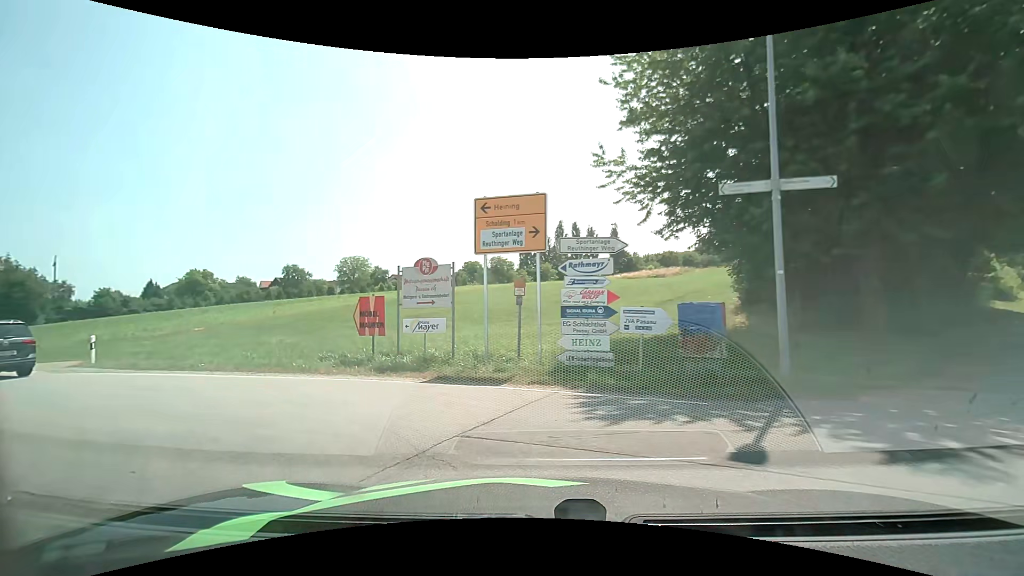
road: unclassified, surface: asphalt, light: Day
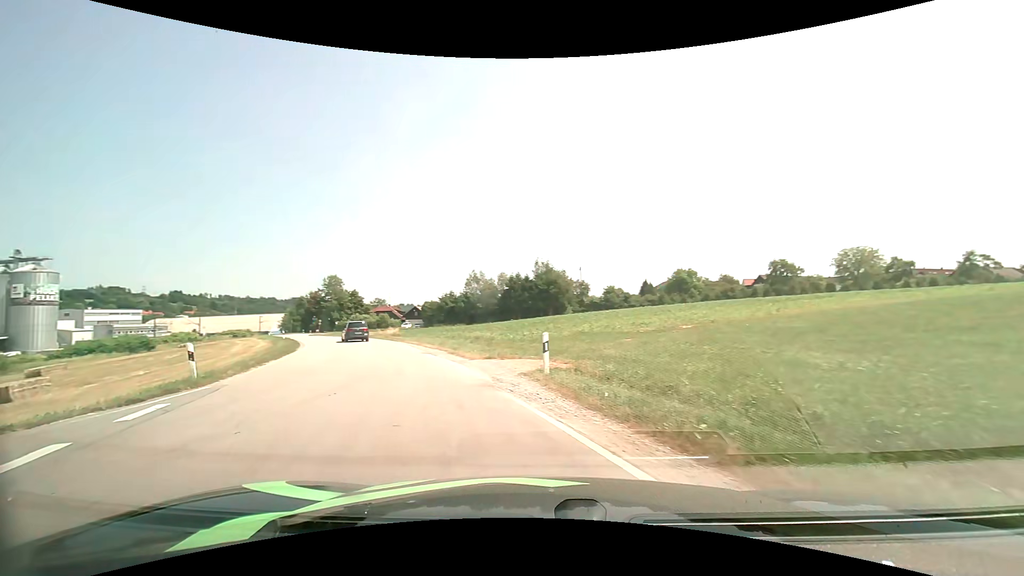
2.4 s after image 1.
(-4.7, +10.0) m; -50°
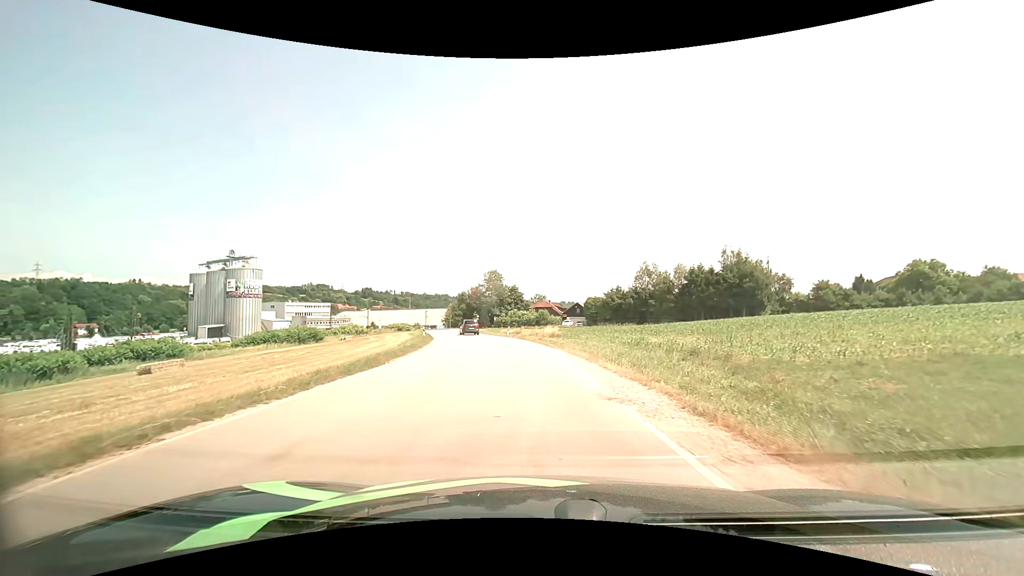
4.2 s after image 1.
(-3.1, +13.6) m; -19°
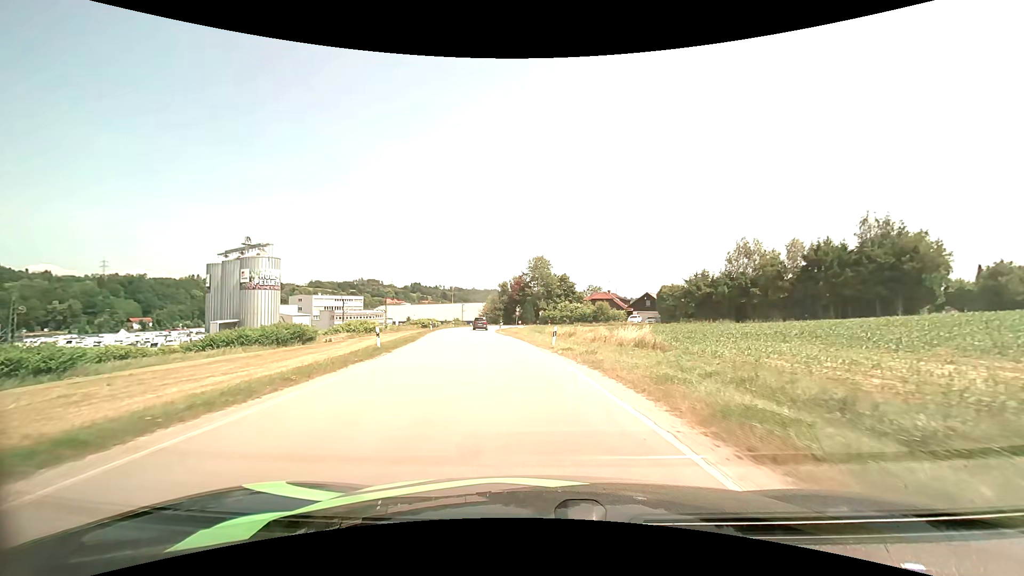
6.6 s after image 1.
(-1.1, +25.4) m; -6°
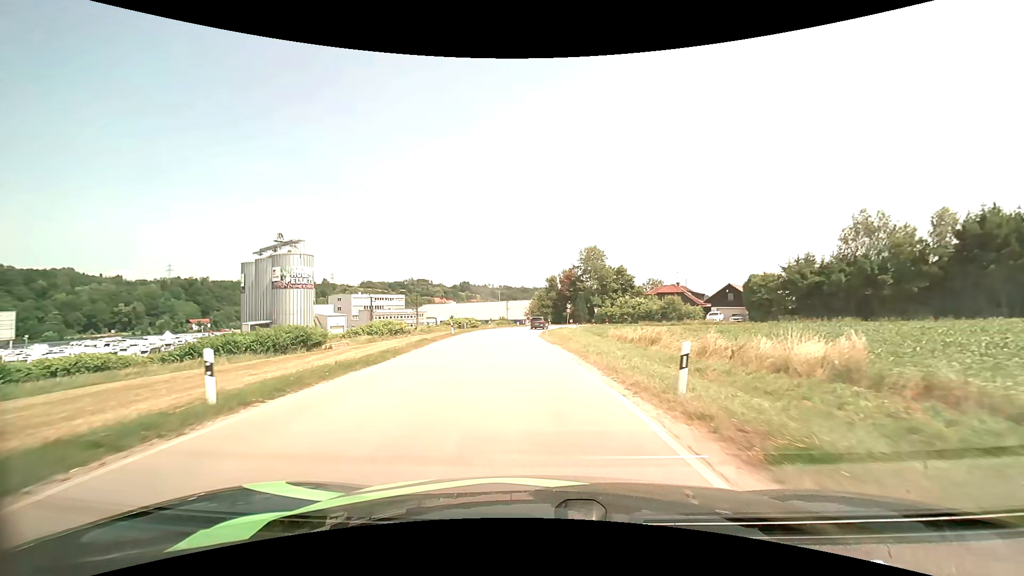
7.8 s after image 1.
(-0.6, +14.7) m; -5°
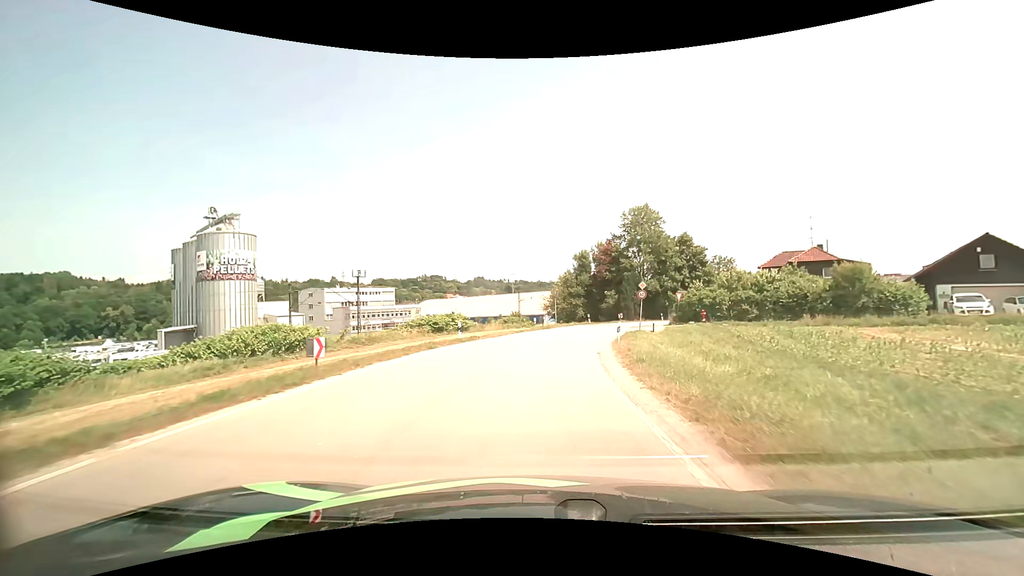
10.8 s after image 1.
(-1.7, +38.5) m; -3°
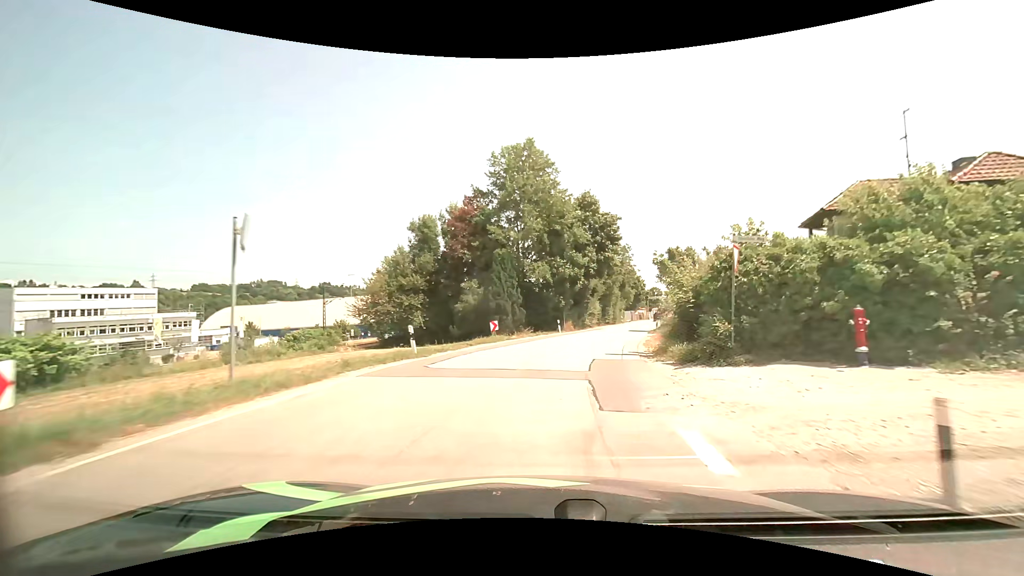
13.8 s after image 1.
(+4.1, +35.4) m; +17°
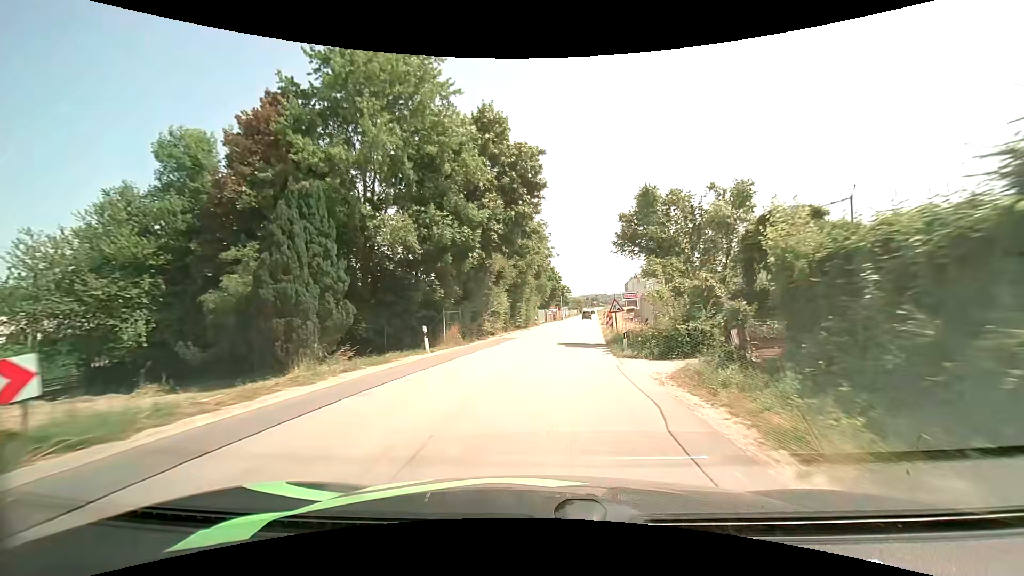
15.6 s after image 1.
(+2.1, +22.2) m; +11°
(0, +10) (+1, +20) (+2, +30) (+3, +40) (+4, +50) (+5, +60) (+7, +70) (+8, +80) (+9, +90) (+10, +99) m
